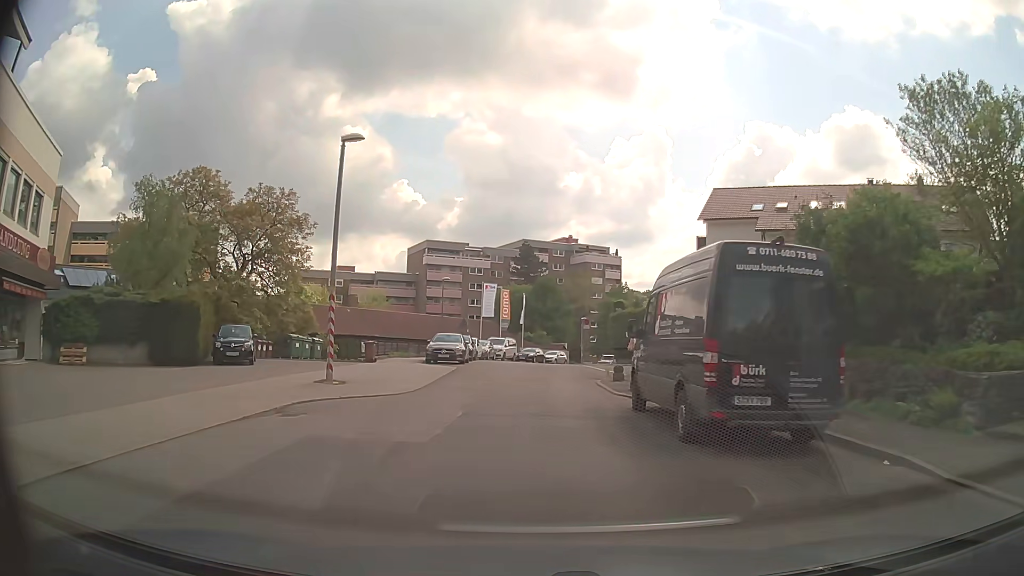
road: residential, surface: asphalt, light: Day
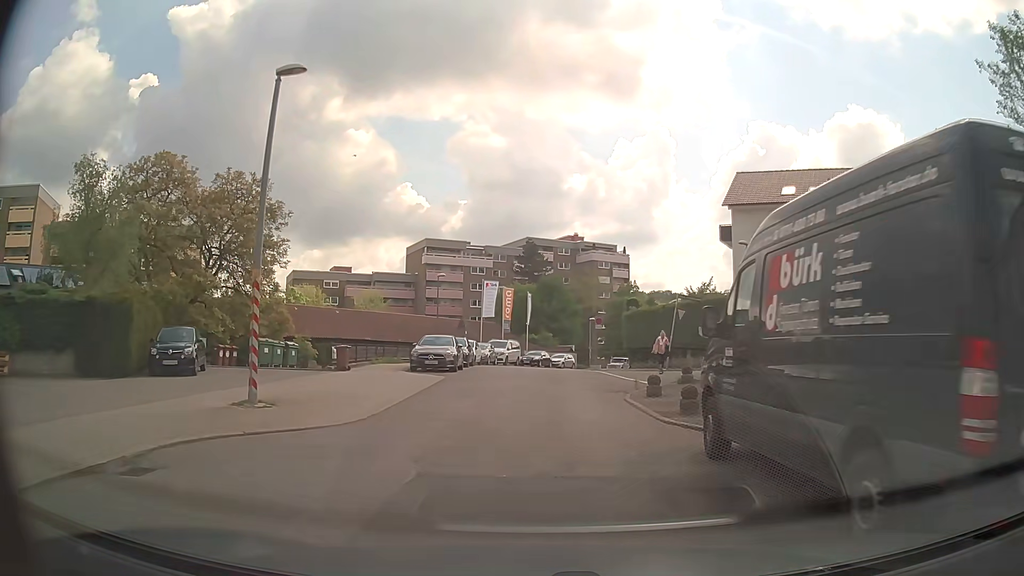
(0.0, +5.1) m; -1°
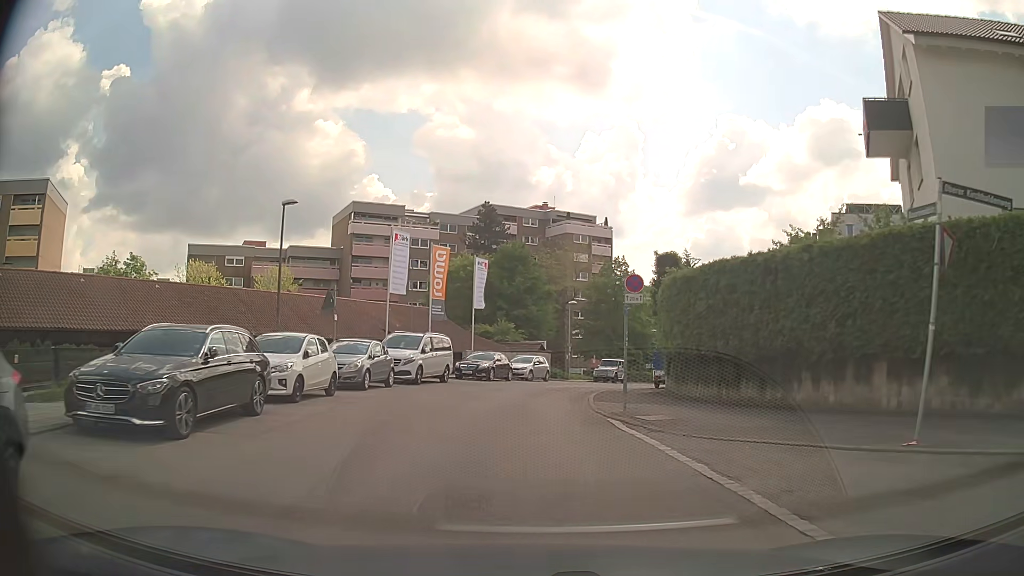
(+0.8, +24.6) m; +3°
